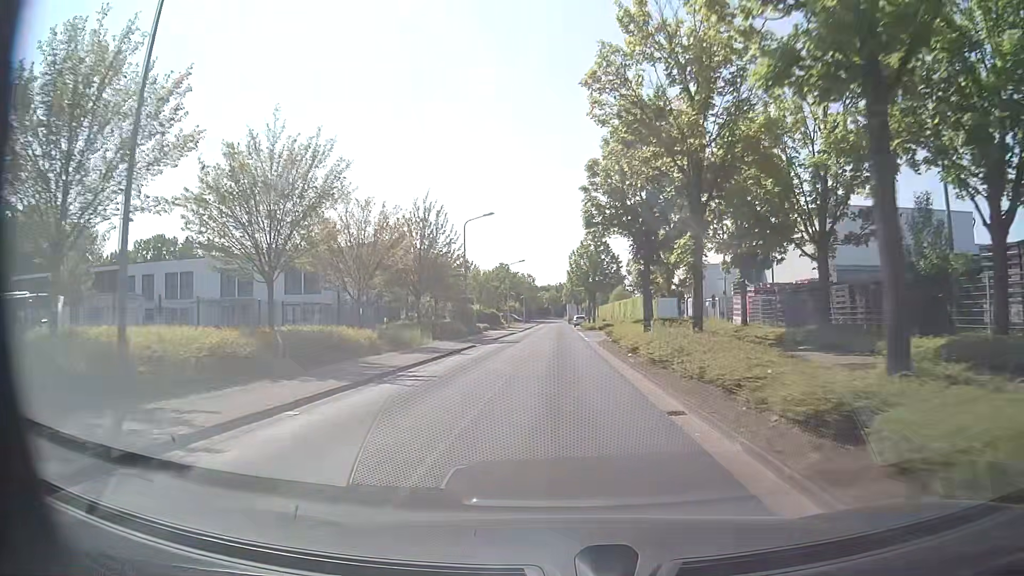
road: tertiary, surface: asphalt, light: Day
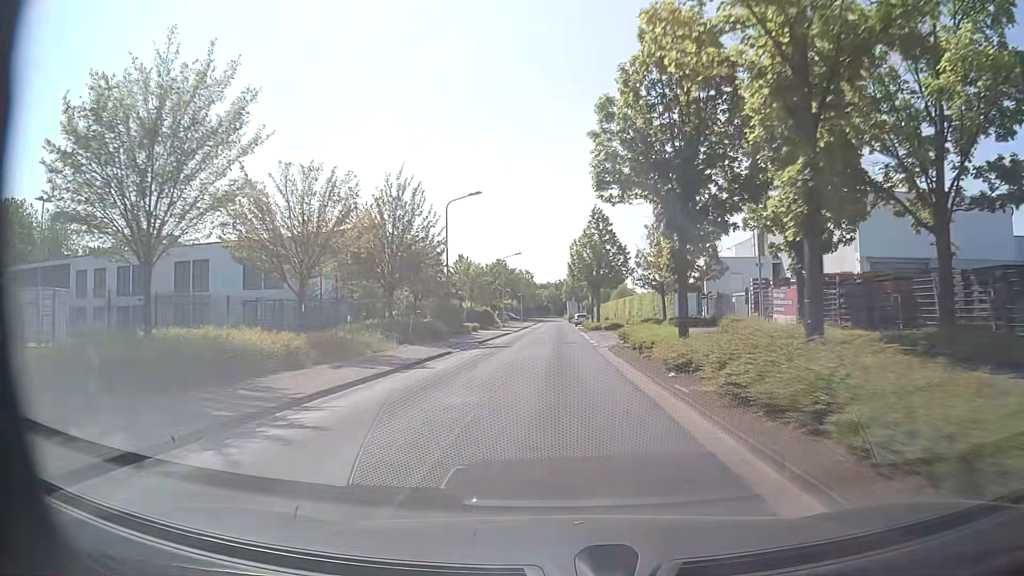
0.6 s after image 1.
(0.0, +7.8) m; 0°
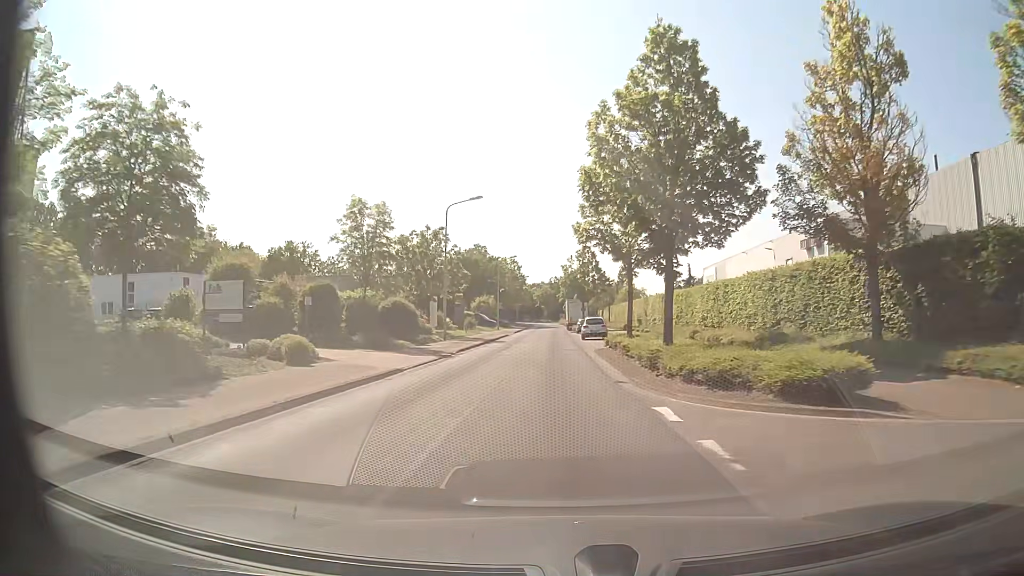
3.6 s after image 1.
(+0.1, +39.1) m; 0°
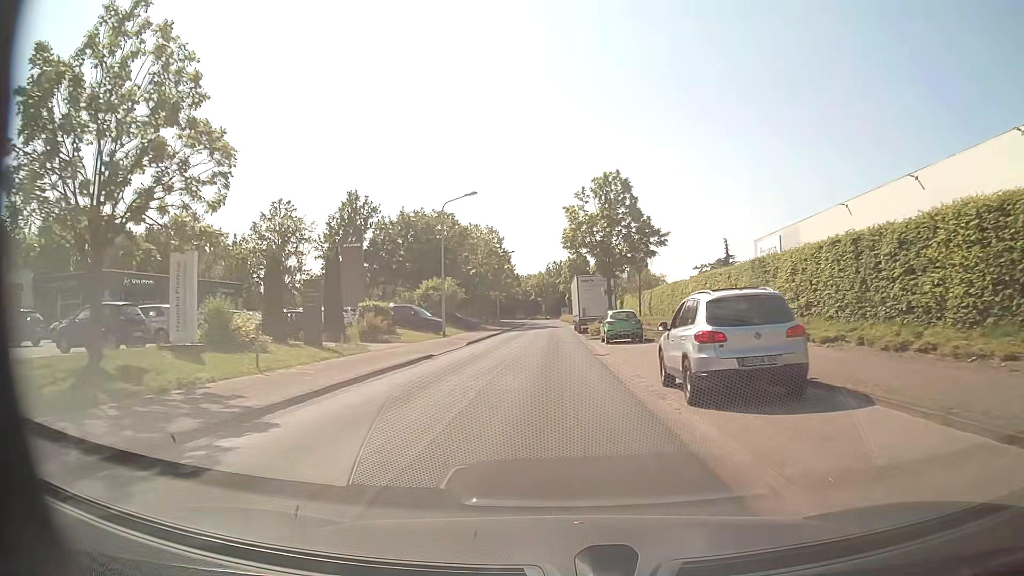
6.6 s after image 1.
(+0.1, +39.0) m; 0°
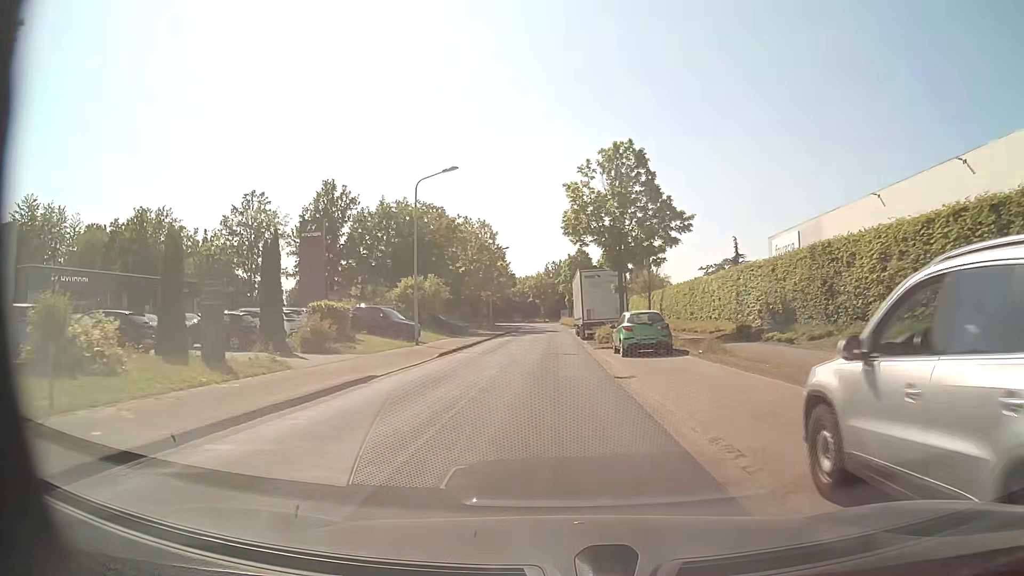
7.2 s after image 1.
(0.0, +7.8) m; 0°
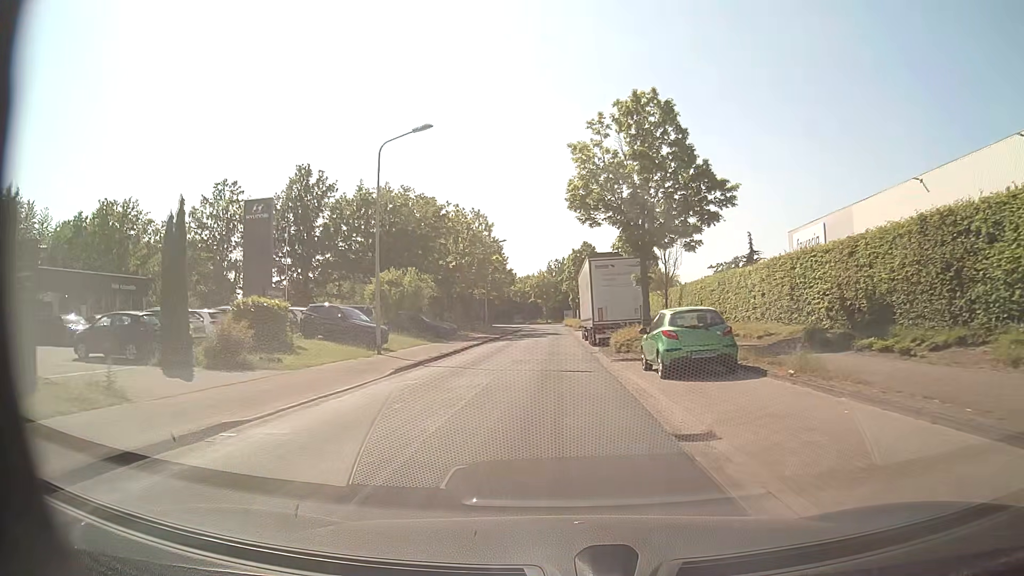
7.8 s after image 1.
(0.0, +7.8) m; 0°
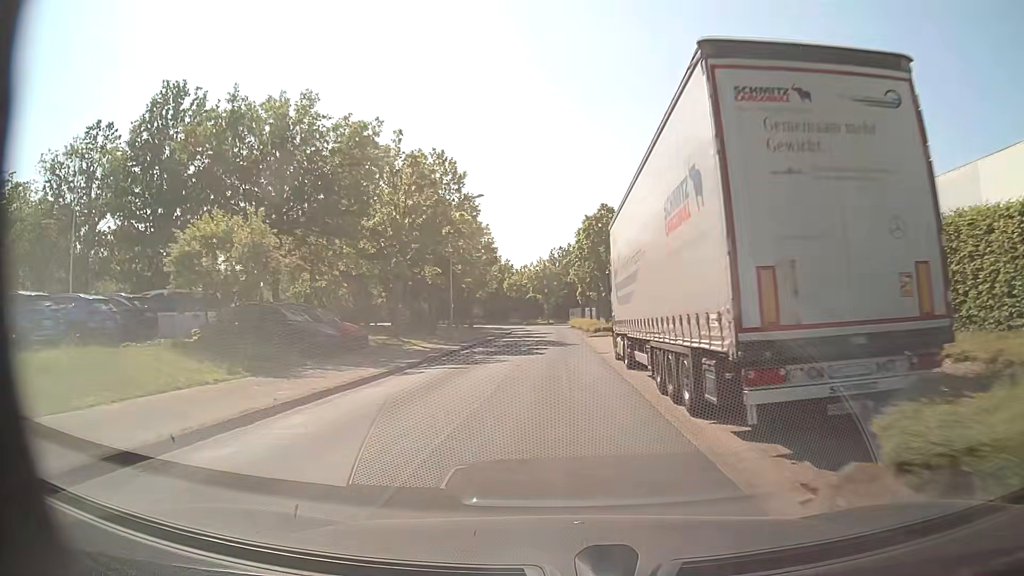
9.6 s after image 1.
(0.0, +23.3) m; 0°
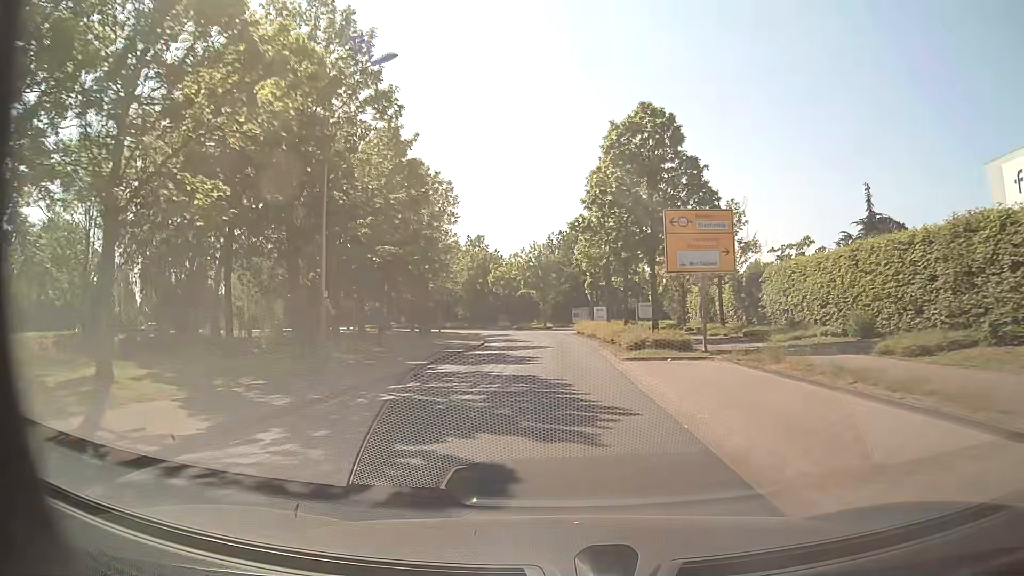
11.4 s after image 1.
(0.0, +23.2) m; 0°
(0, +10) (0, +20) (0, +30) (0, +40) (0, +50) (-2, +60) (-4, +70) (-7, +79) (-11, +88) (-17, +97) m
